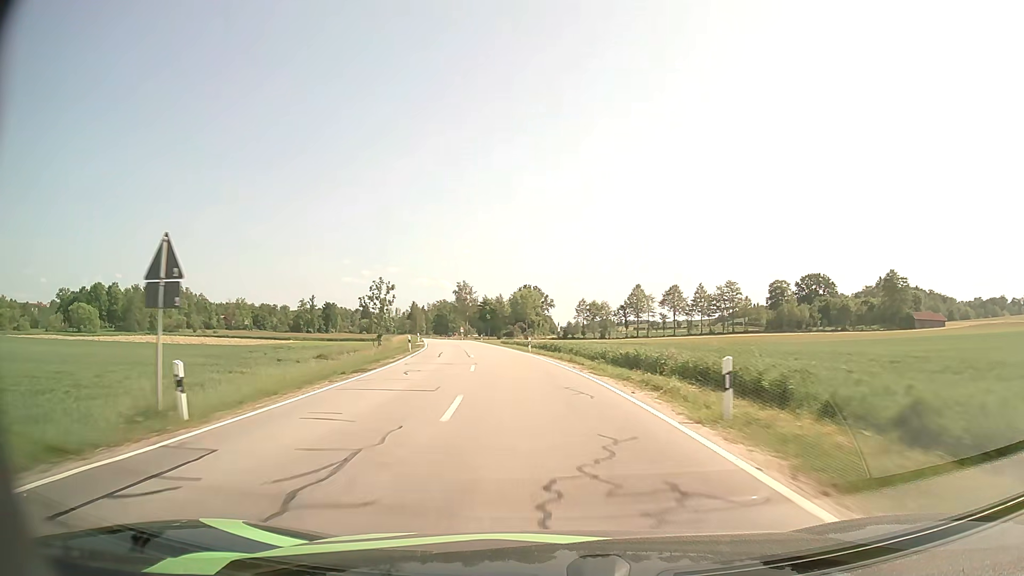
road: secondary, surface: asphalt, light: Day
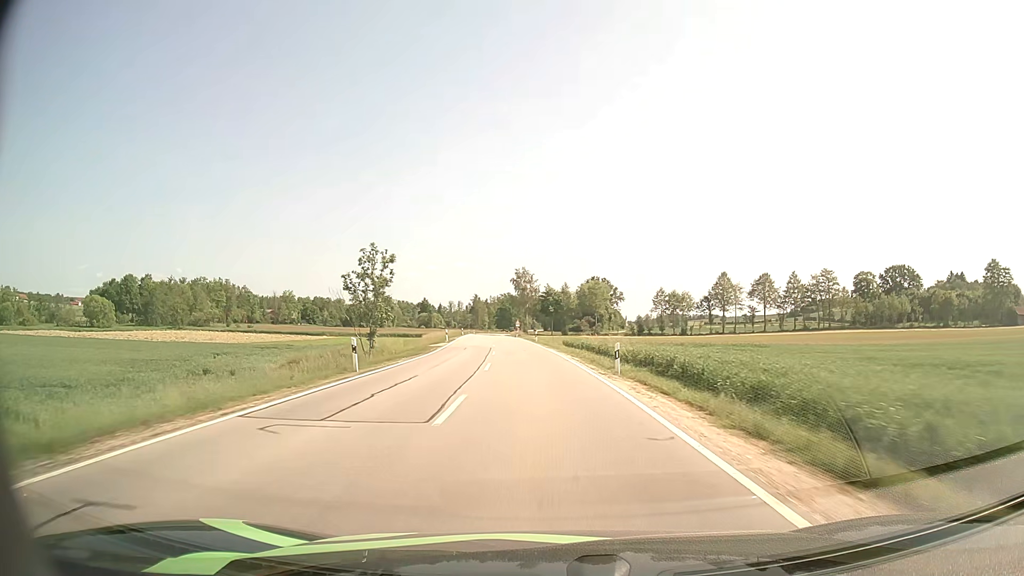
(-1.2, +23.9) m; -5°
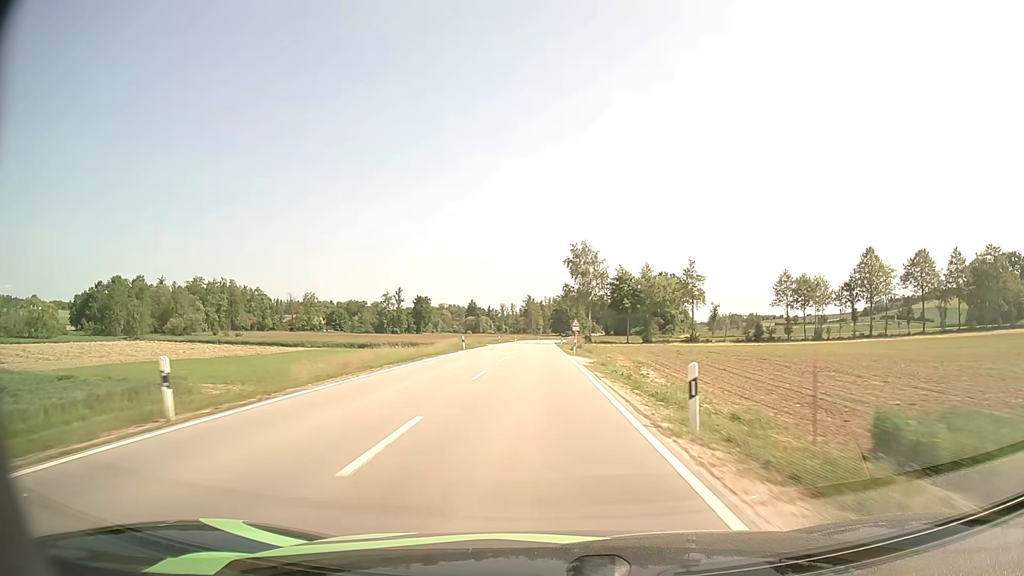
(-2.4, +49.6) m; -5°
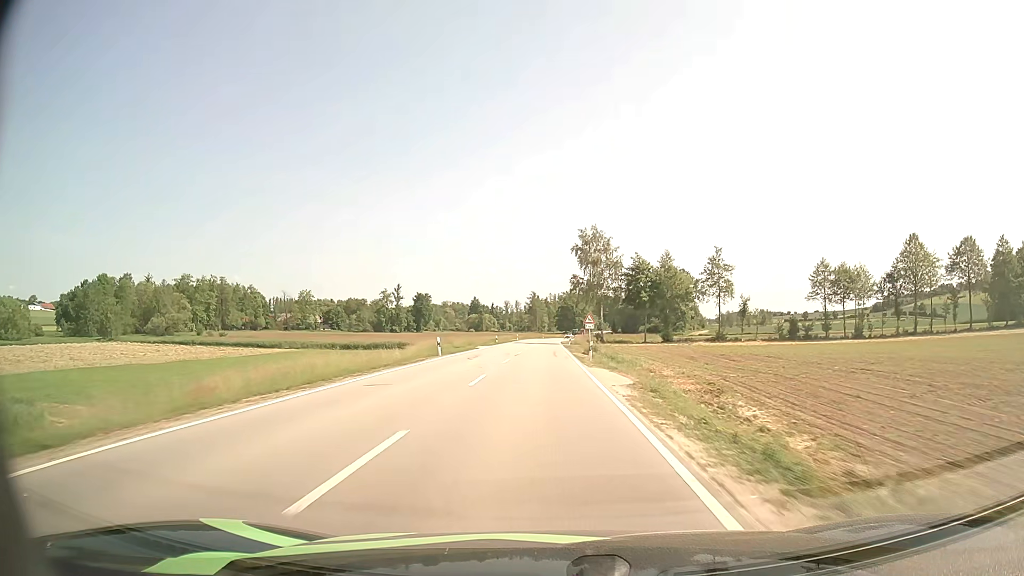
(-0.1, +12.8) m; 0°
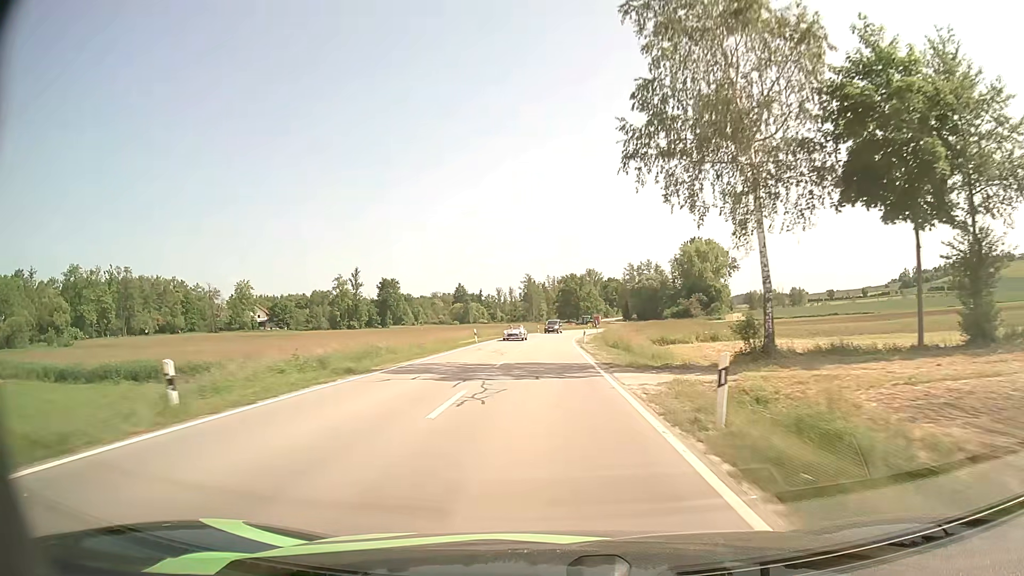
(-0.1, +64.8) m; 0°
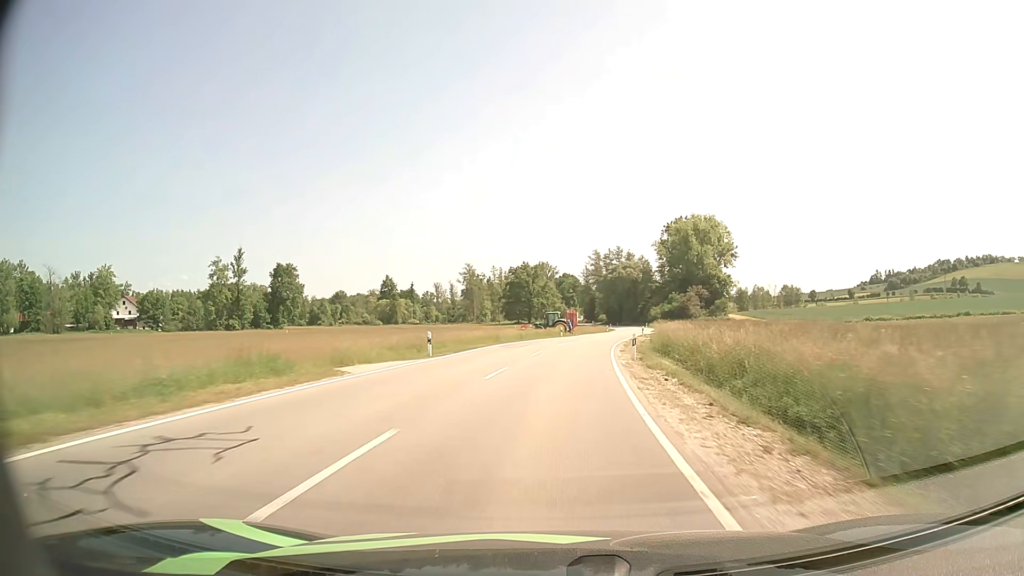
(+1.1, +62.7) m; +4°
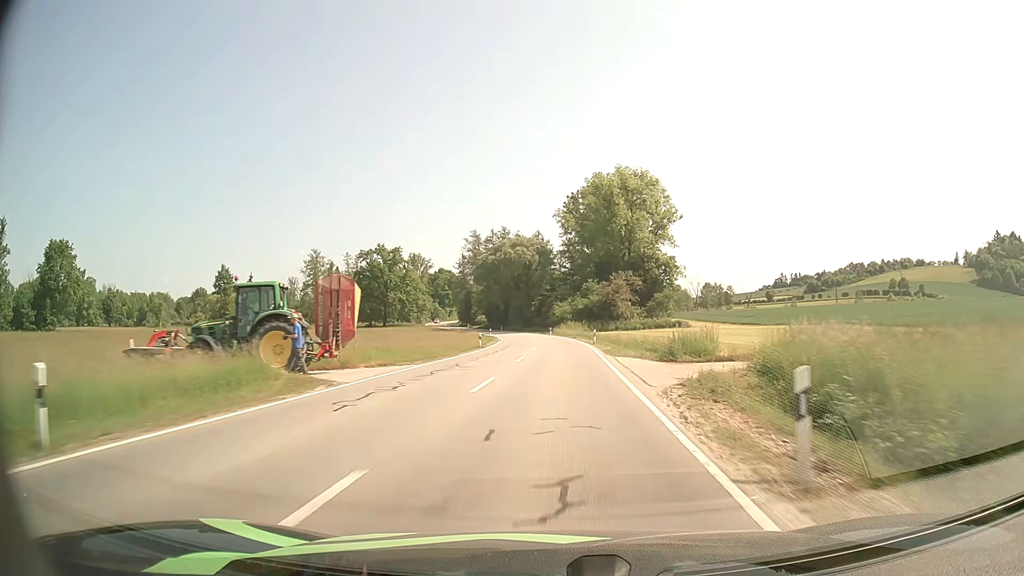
(+5.7, +59.4) m; +10°
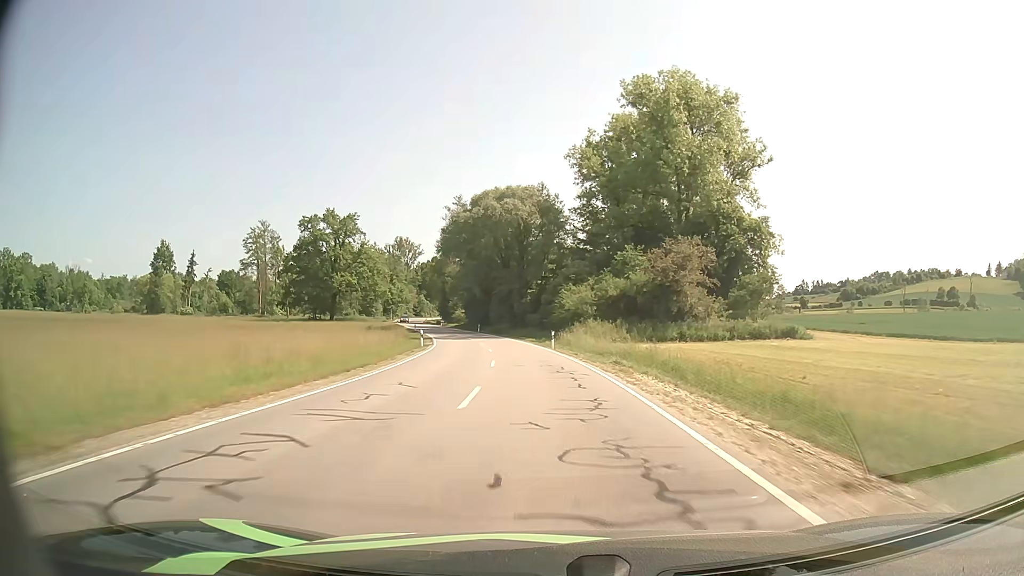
(+0.7, +48.6) m; 0°
(0, +10) (0, +20) (-1, +30) (-2, +40) (-3, +50) (-5, +60) (-7, +69) (-10, +79) (-12, +89) (-15, +98) m
